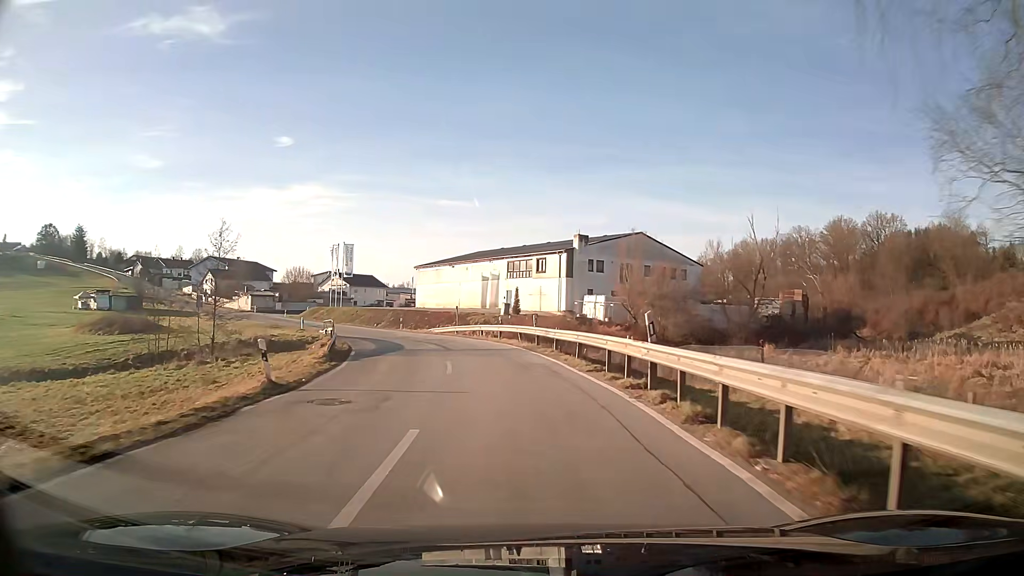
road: tertiary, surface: asphalt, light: Day
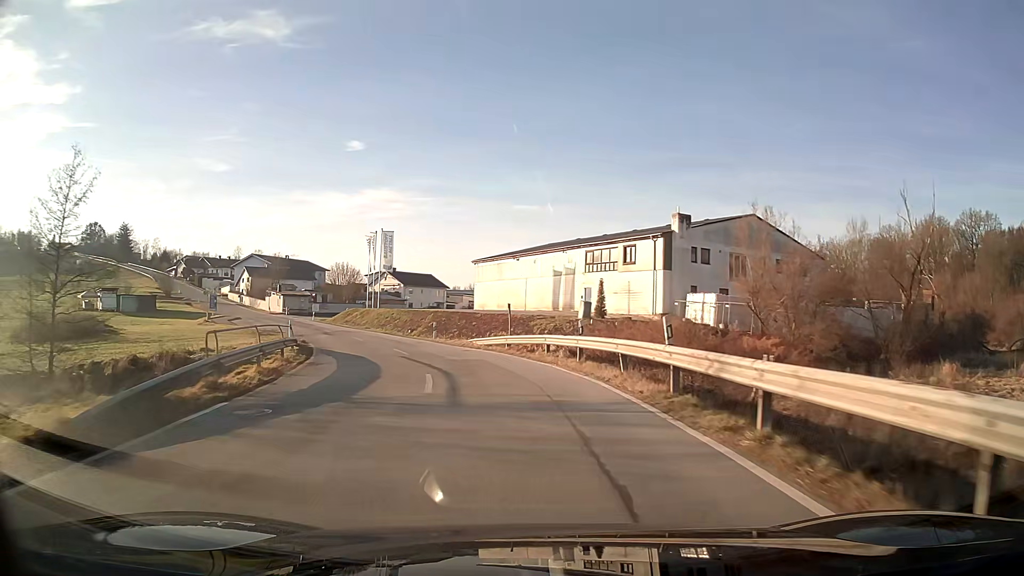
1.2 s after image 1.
(-0.9, +16.3) m; -7°
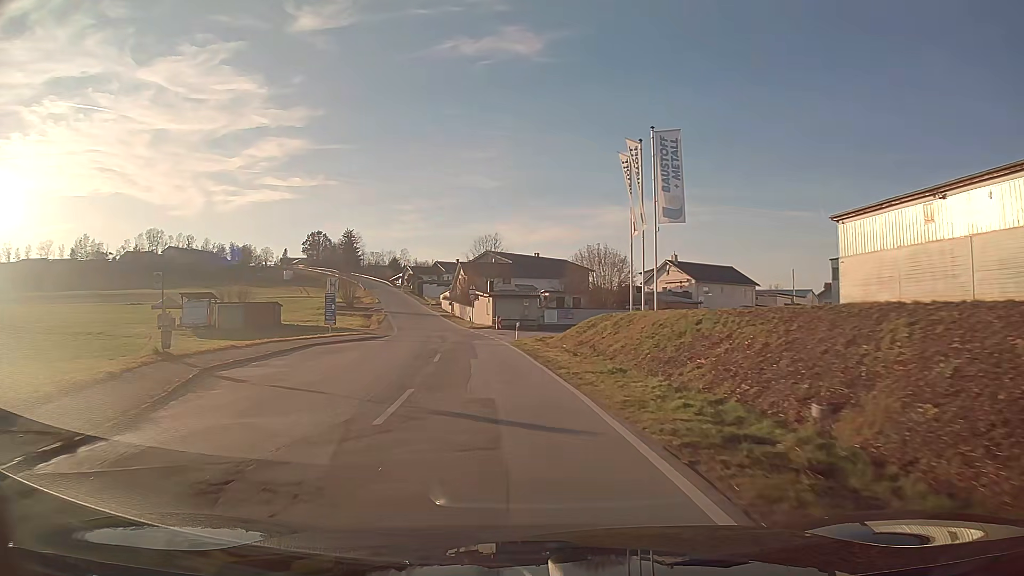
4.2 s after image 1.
(-8.2, +39.0) m; -23°
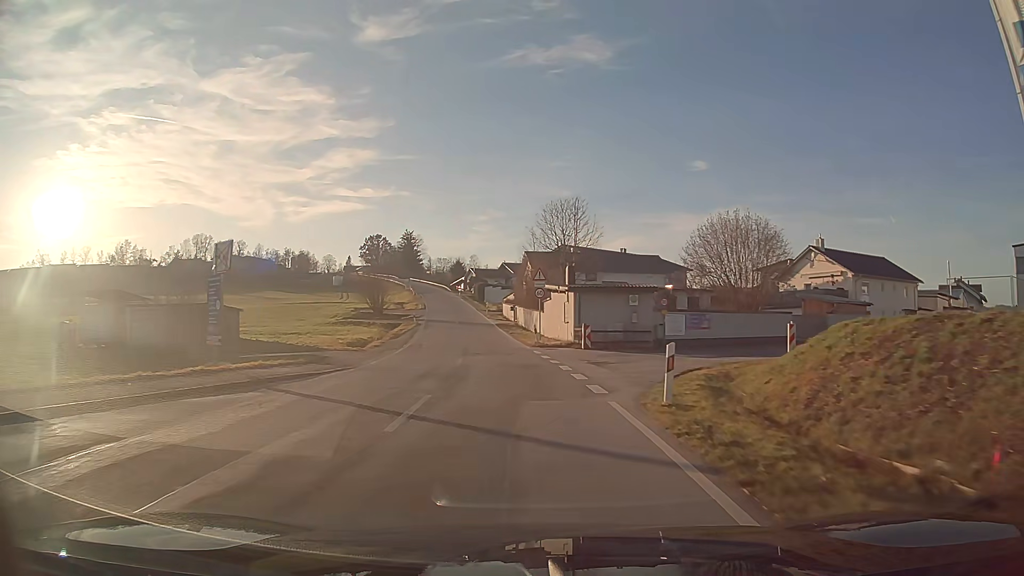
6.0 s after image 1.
(-1.6, +24.7) m; -6°
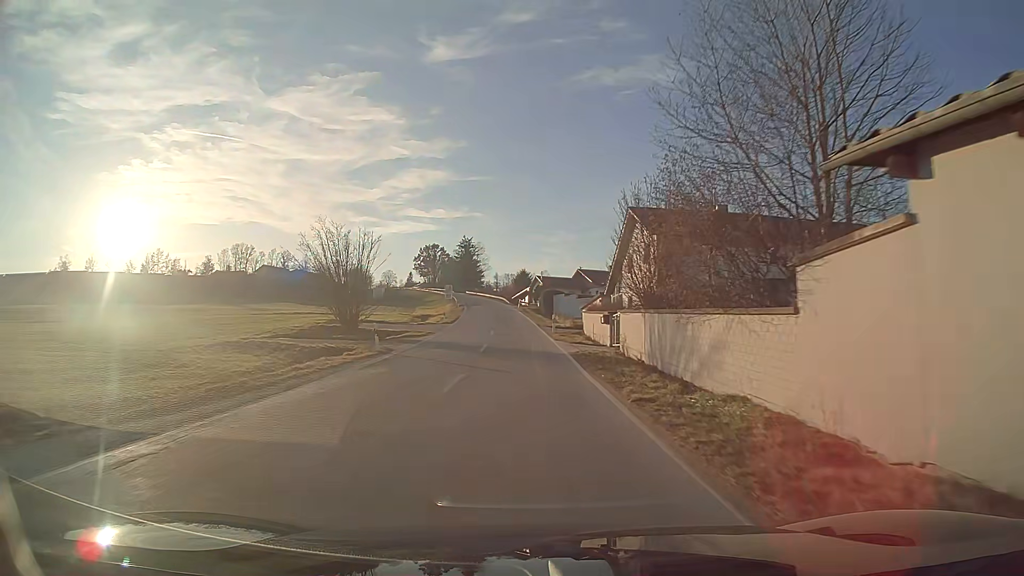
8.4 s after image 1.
(-1.8, +33.4) m; -6°
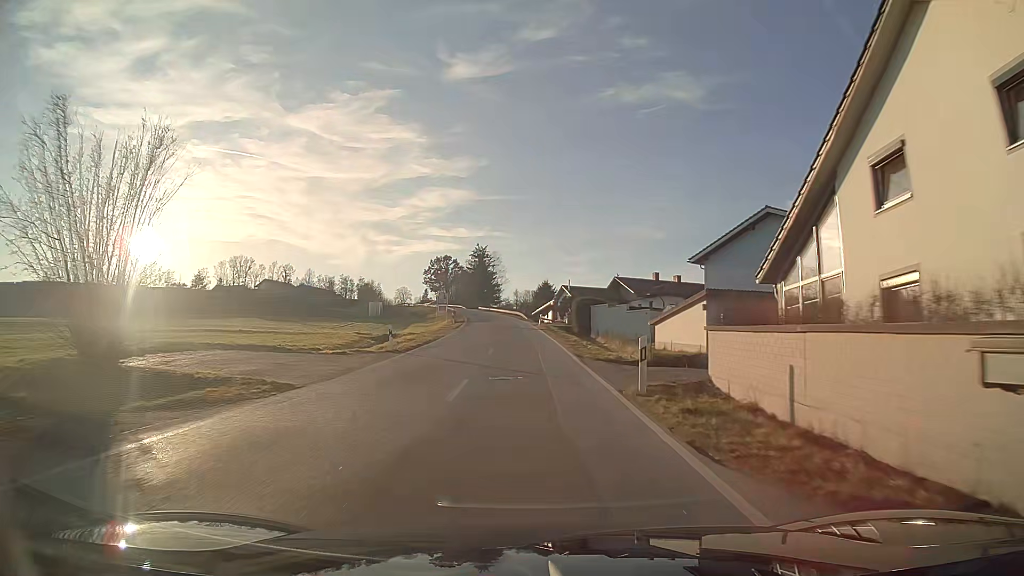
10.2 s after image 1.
(-0.5, +25.1) m; -2°
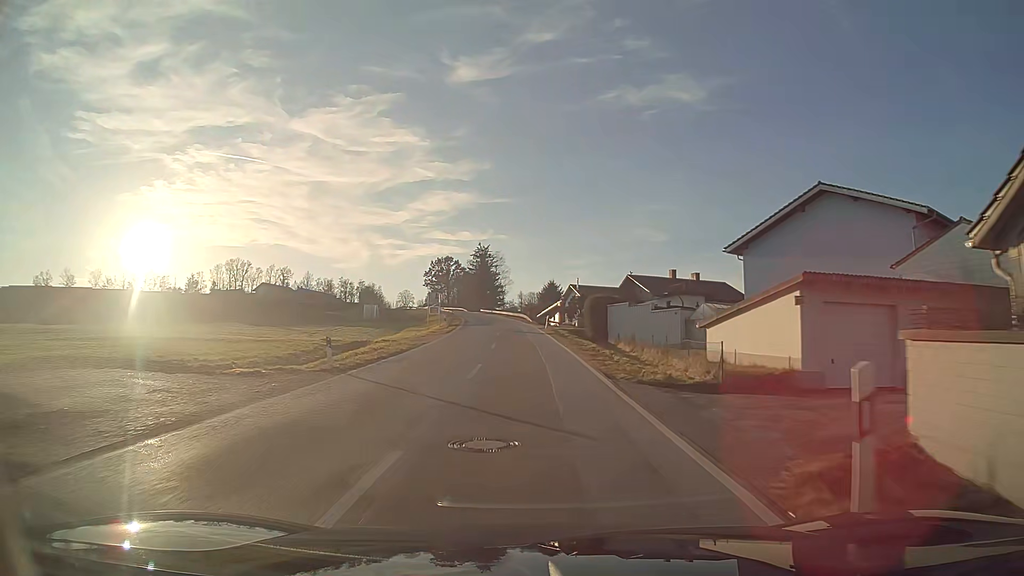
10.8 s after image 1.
(0.0, +8.4) m; 0°
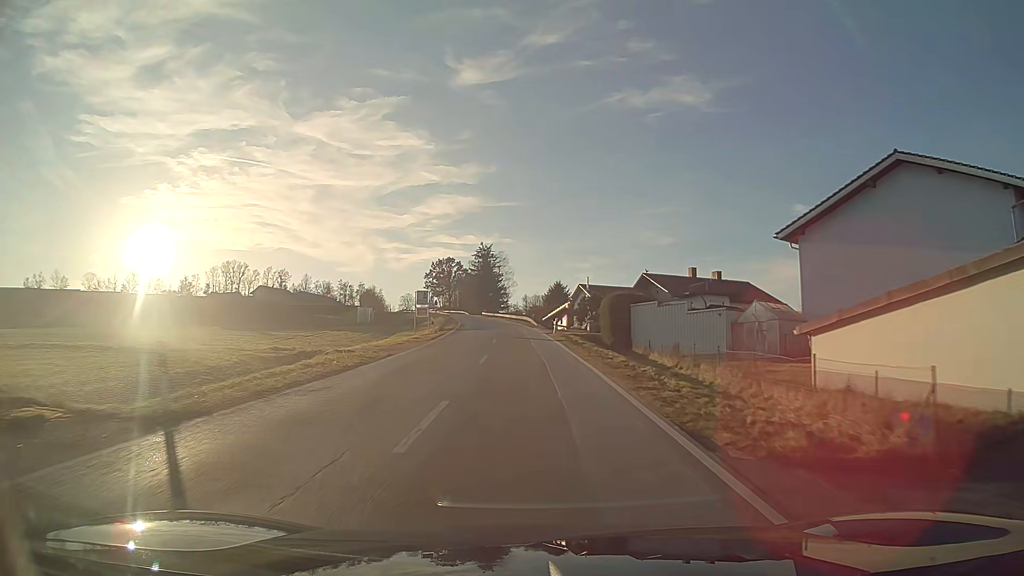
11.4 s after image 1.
(0.0, +8.4) m; 0°
